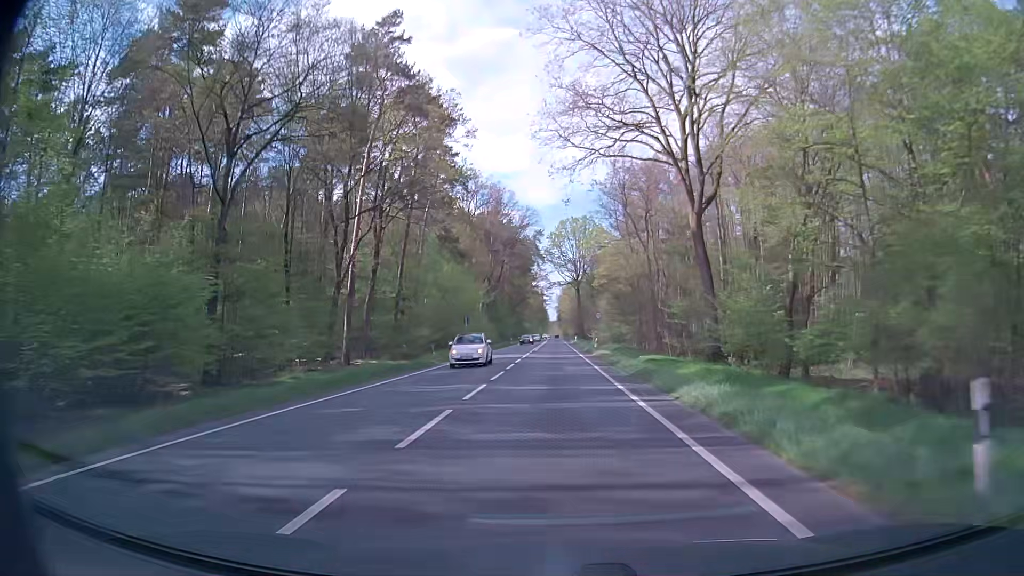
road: primary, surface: asphalt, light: Day
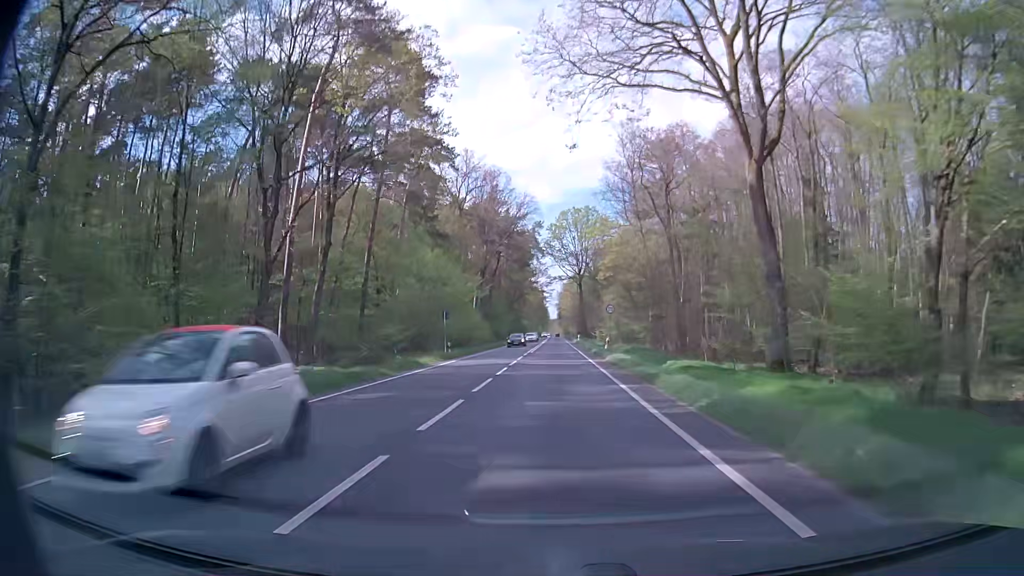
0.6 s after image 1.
(0.0, +10.8) m; 0°
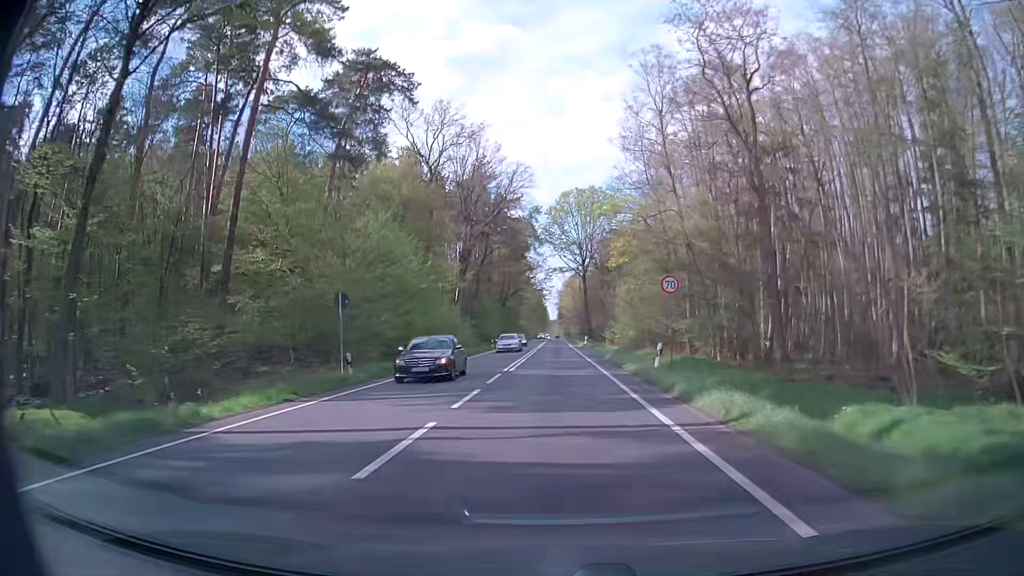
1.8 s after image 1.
(+0.1, +21.6) m; 0°
(0, +10) (0, +20) (0, +30) (0, +40) (0, +50) (0, +60) (+1, +70) (+1, +80) (+1, +90) (+1, +100) m
